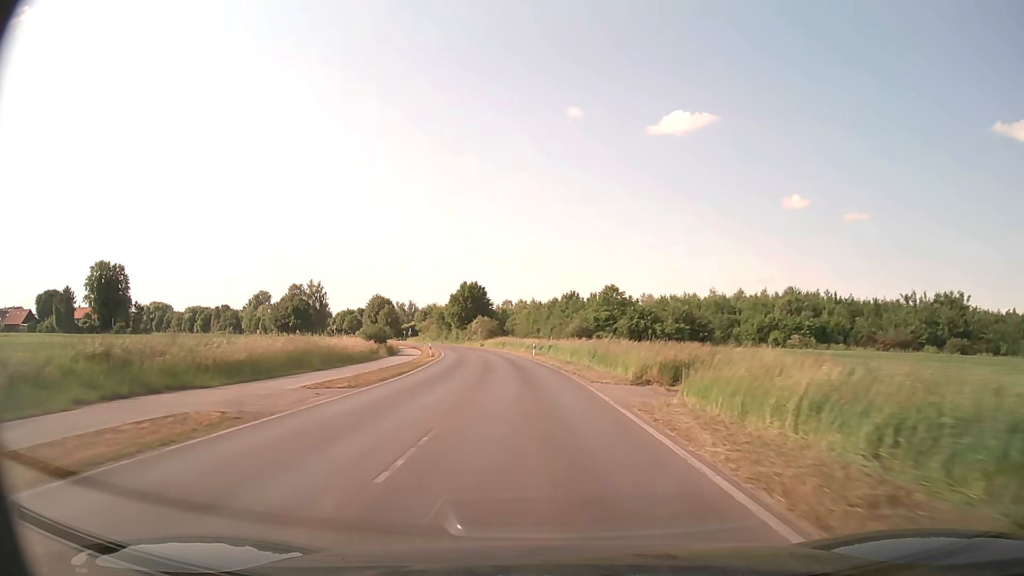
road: secondary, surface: asphalt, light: Day
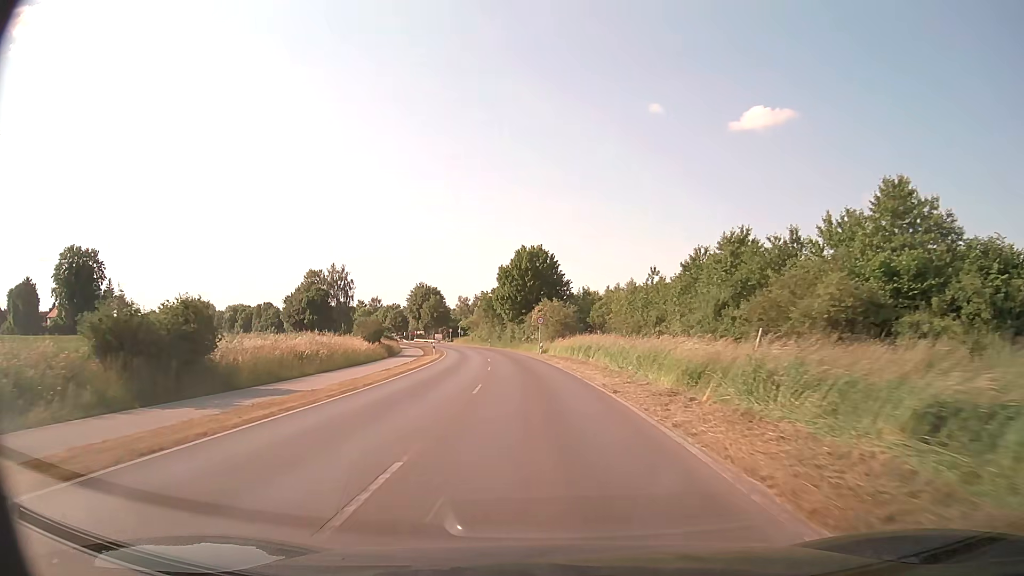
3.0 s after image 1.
(-3.0, +49.7) m; -7°
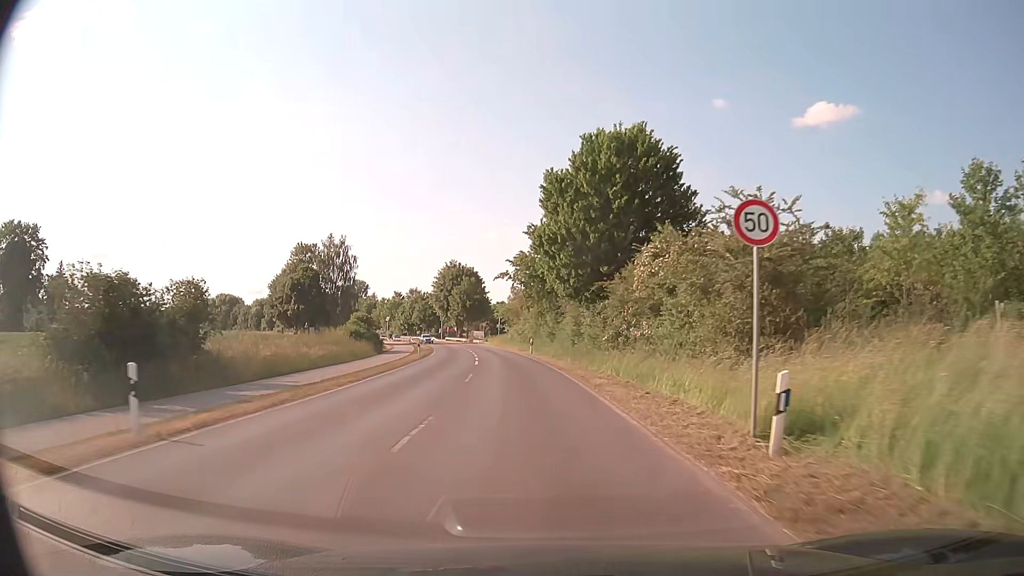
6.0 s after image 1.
(-2.1, +44.4) m; -5°
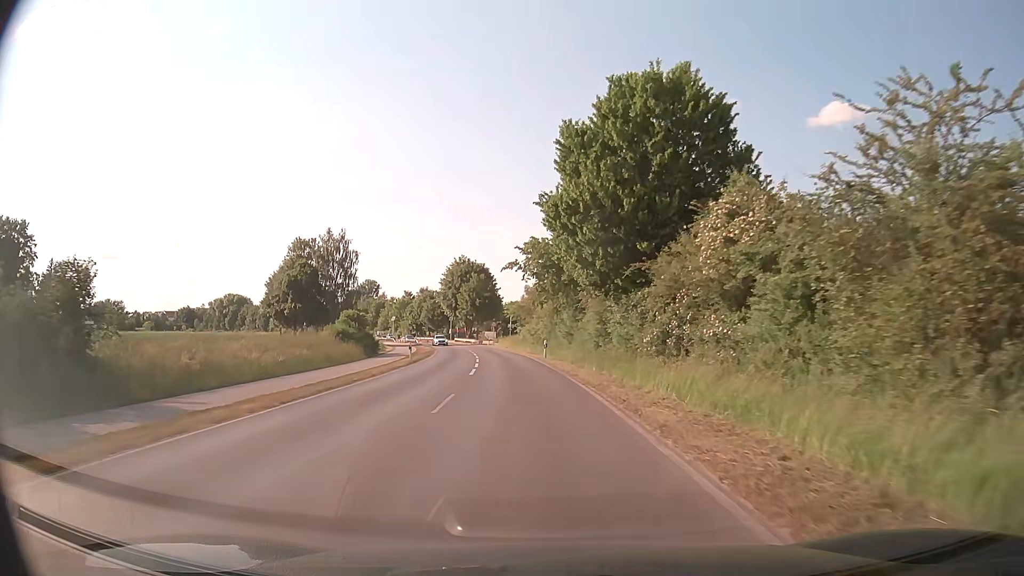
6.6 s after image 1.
(-0.1, +7.9) m; -1°
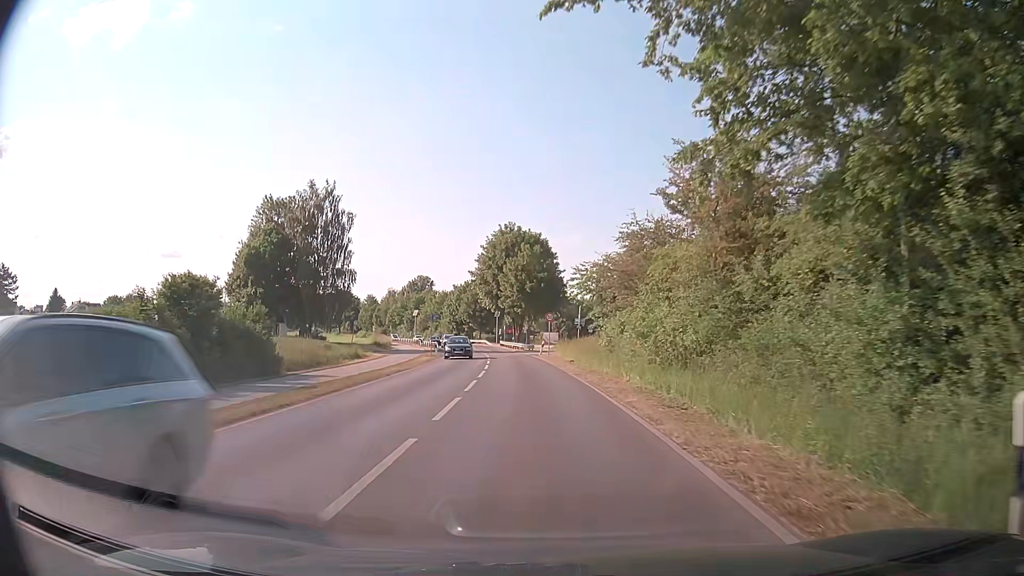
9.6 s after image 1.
(-1.8, +36.5) m; -5°
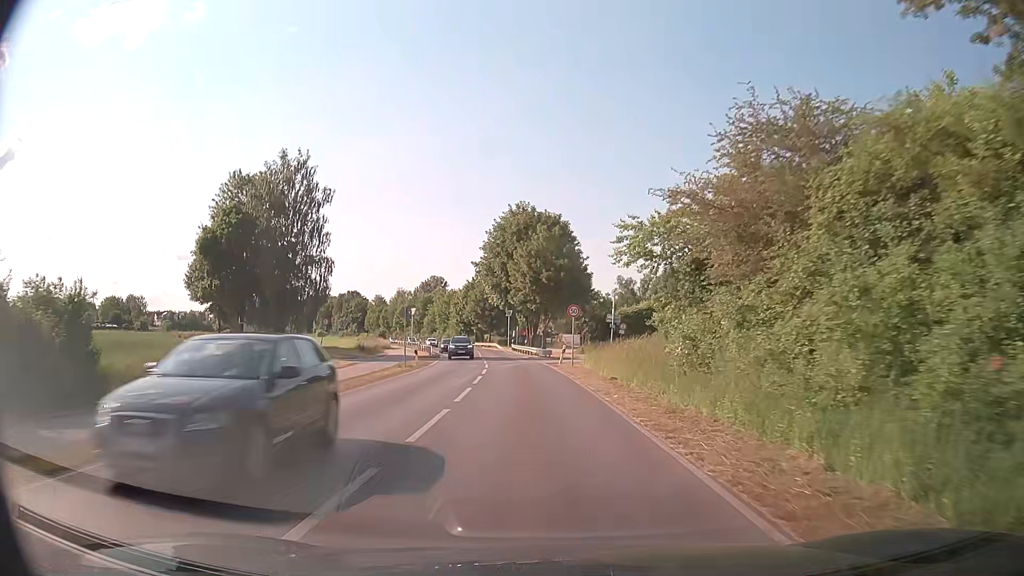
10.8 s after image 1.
(-0.2, +14.1) m; -2°
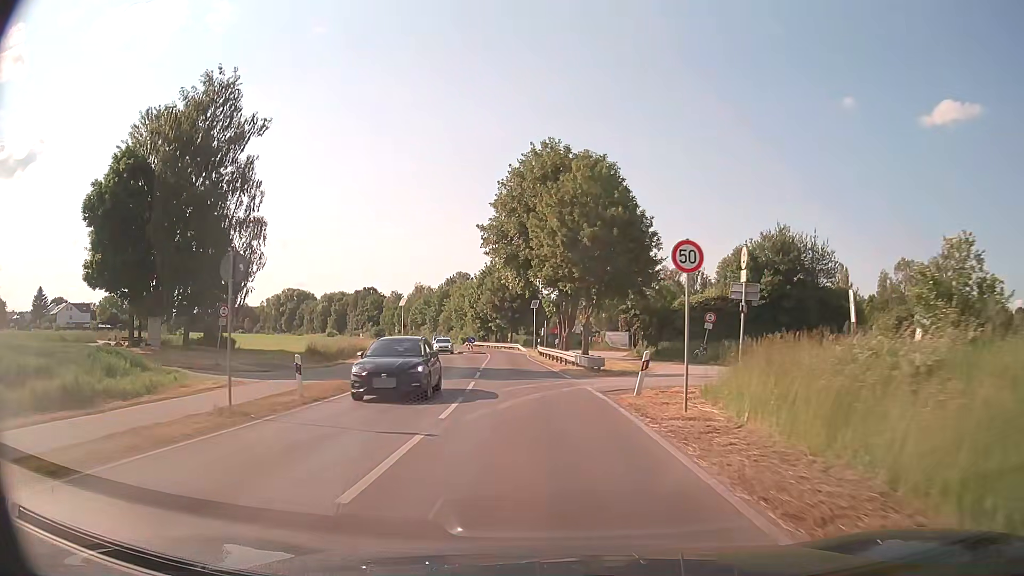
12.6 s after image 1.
(-0.3, +21.6) m; -2°
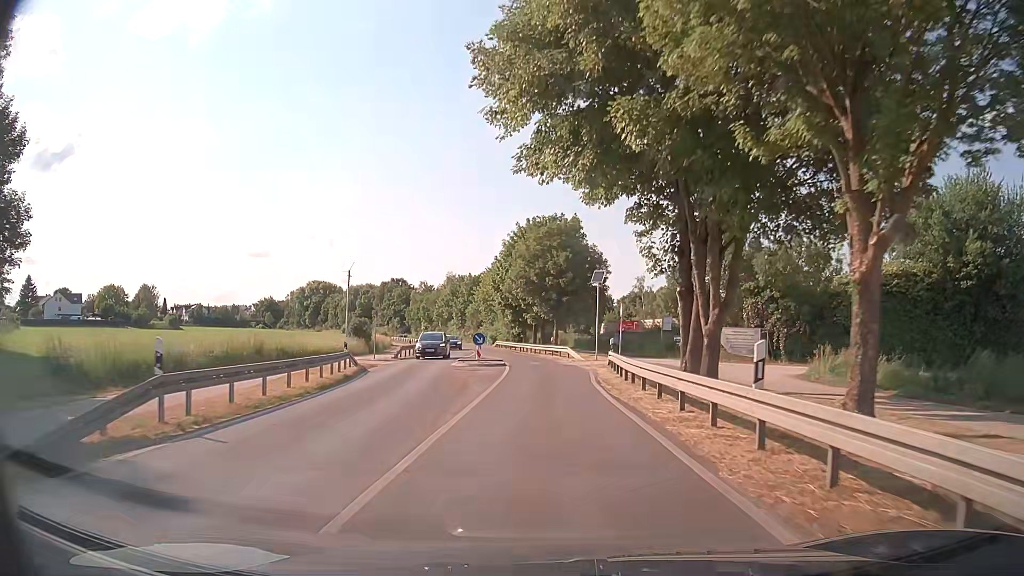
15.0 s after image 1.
(-1.1, +29.1) m; -4°
(0, +10) (0, +20) (0, +30) (-1, +40) (-2, +50) (-4, +60) (-6, +70) (-8, +79) (-10, +89) (-12, +99) m
